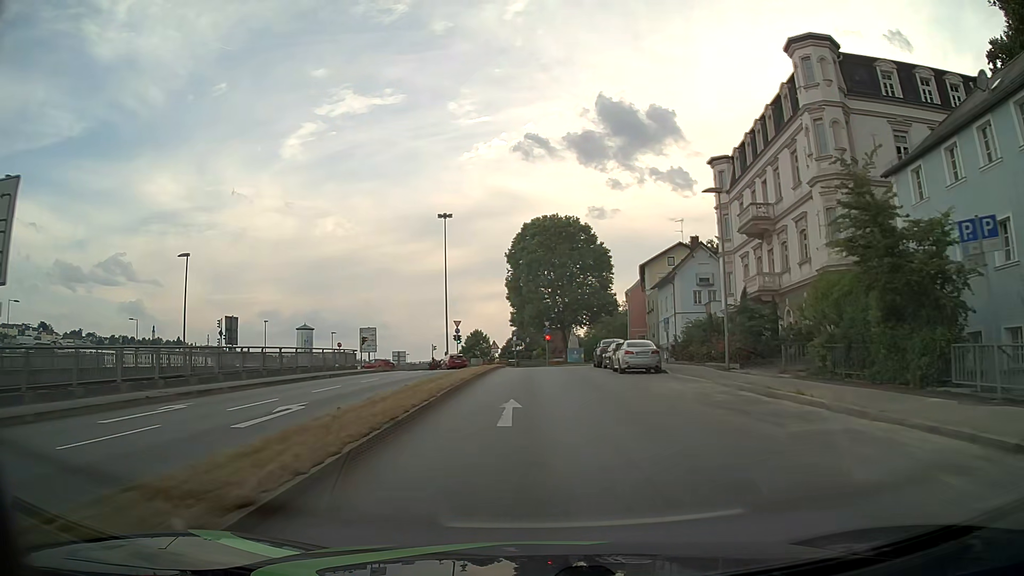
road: primary_link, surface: asphalt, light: Day
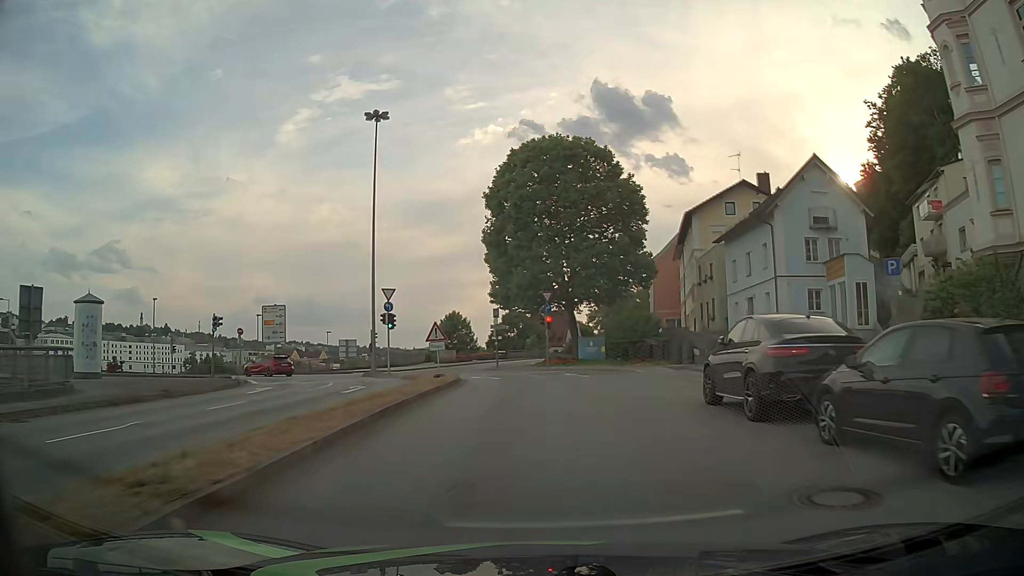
(+0.1, +29.5) m; 0°
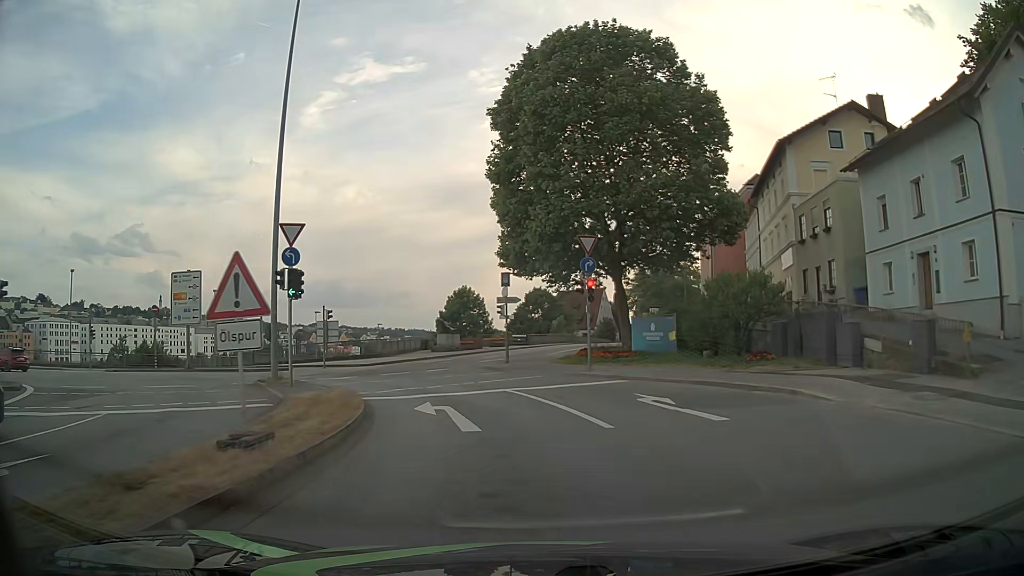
(-0.1, +18.0) m; -1°
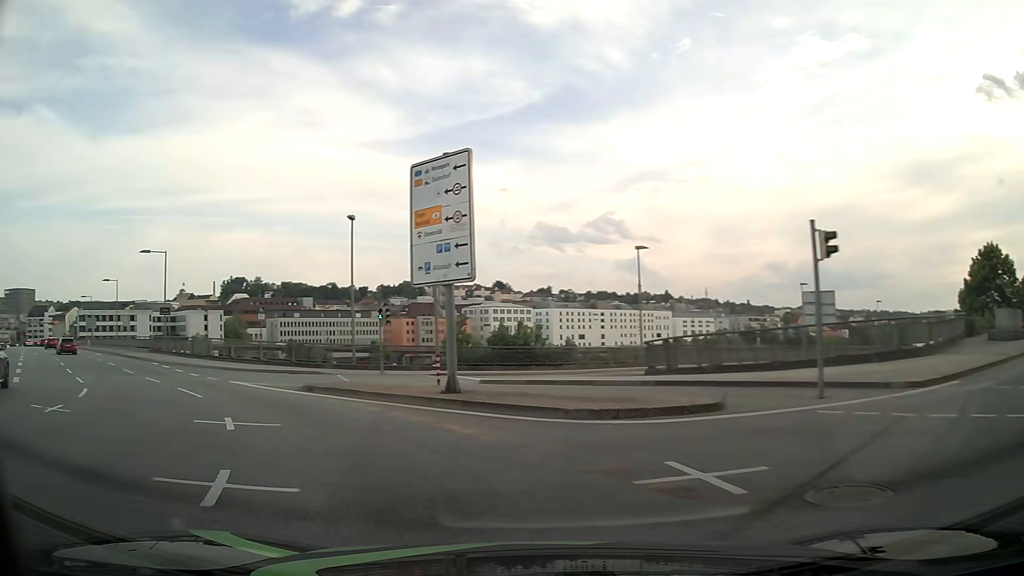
(-7.1, +23.7) m; -43°
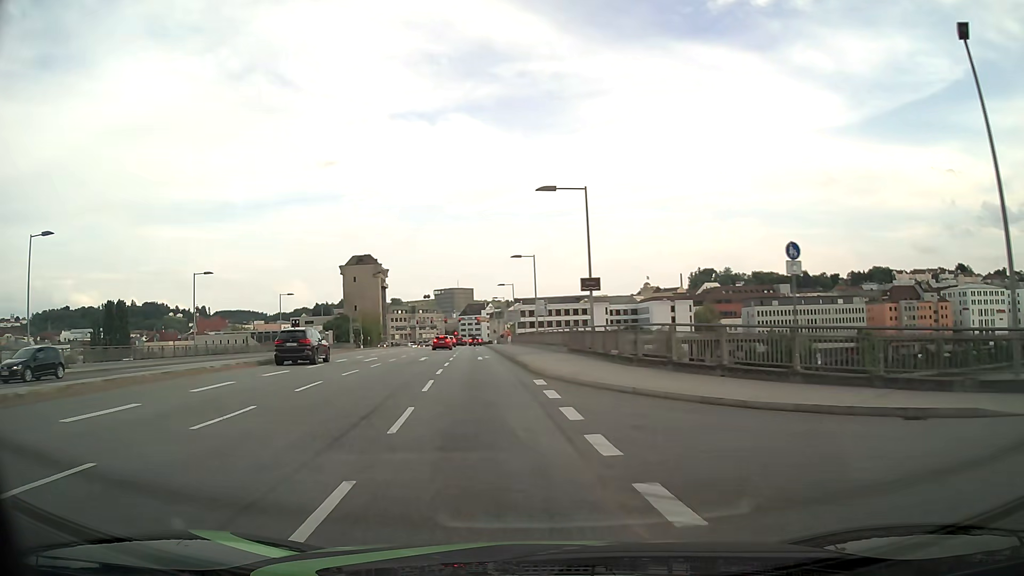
(-8.8, +19.8) m; -39°
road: primary
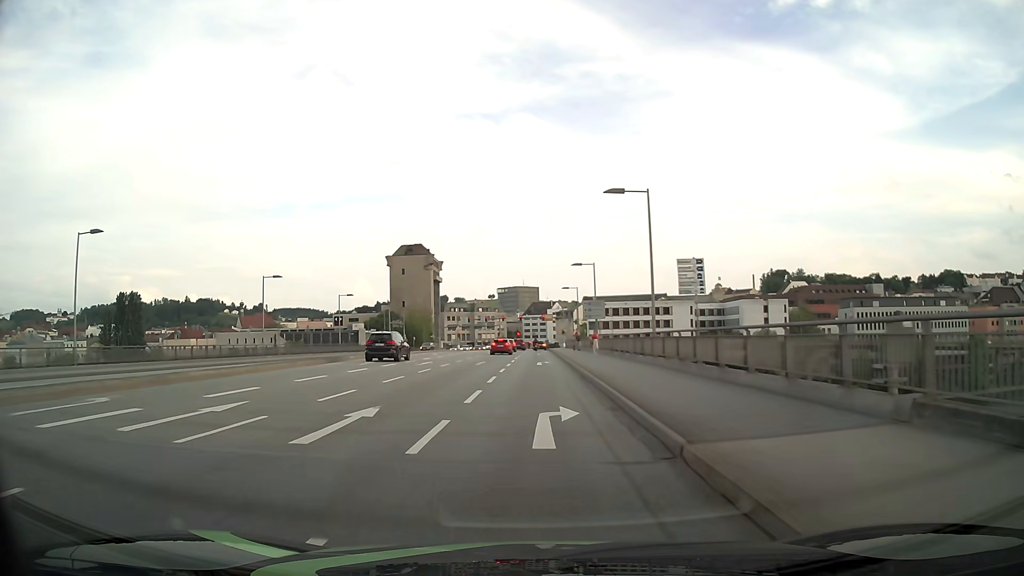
(-2.0, +26.7) m; -6°
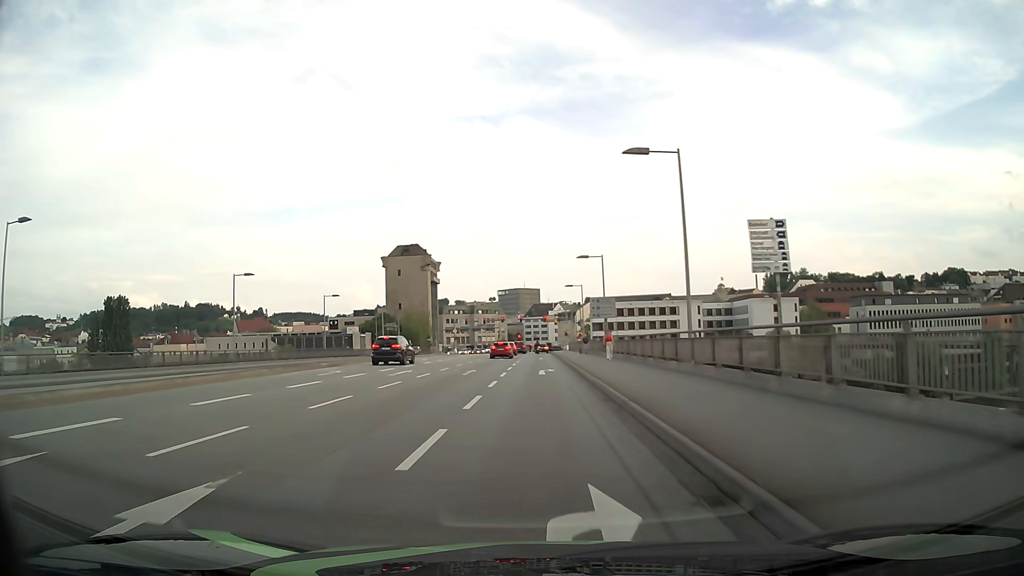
(0.0, +6.8) m; 0°
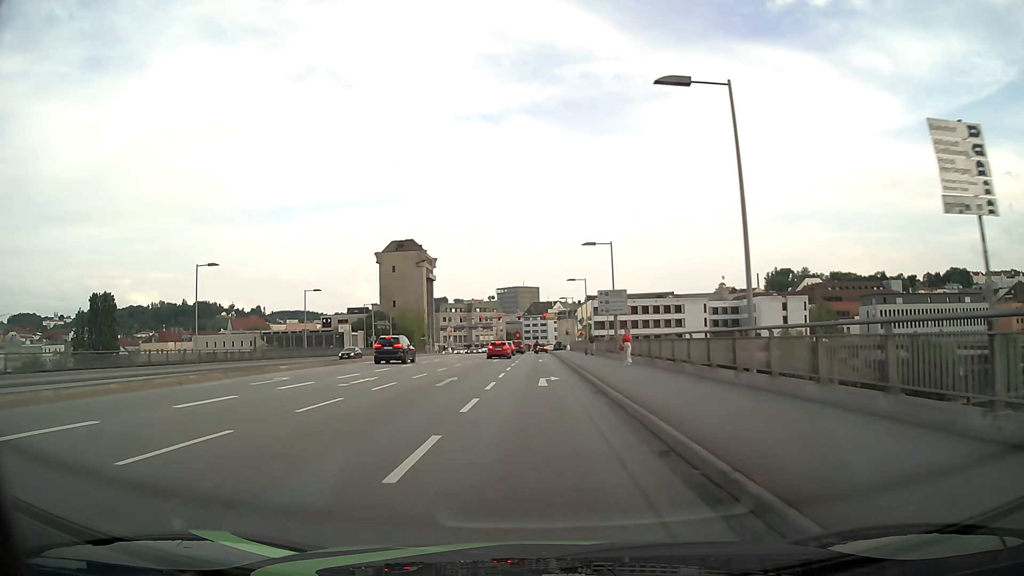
(0.0, +6.7) m; 0°
(0, +10) (0, +20) (0, +30) (0, +40) (0, +50) (0, +60) (0, +70) (0, +80) (0, +90) (0, +100) m
